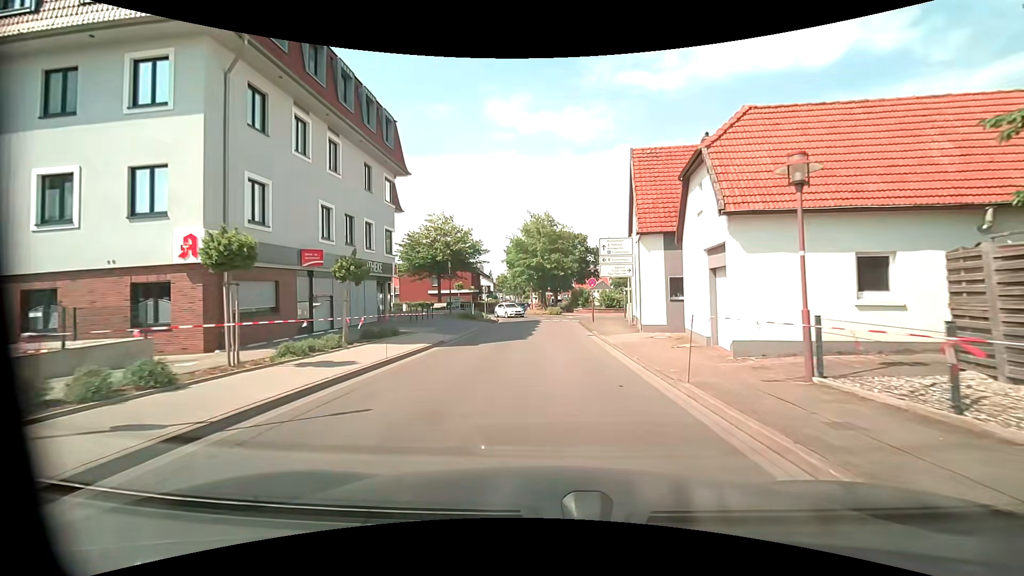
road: unclassified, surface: asphalt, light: Day
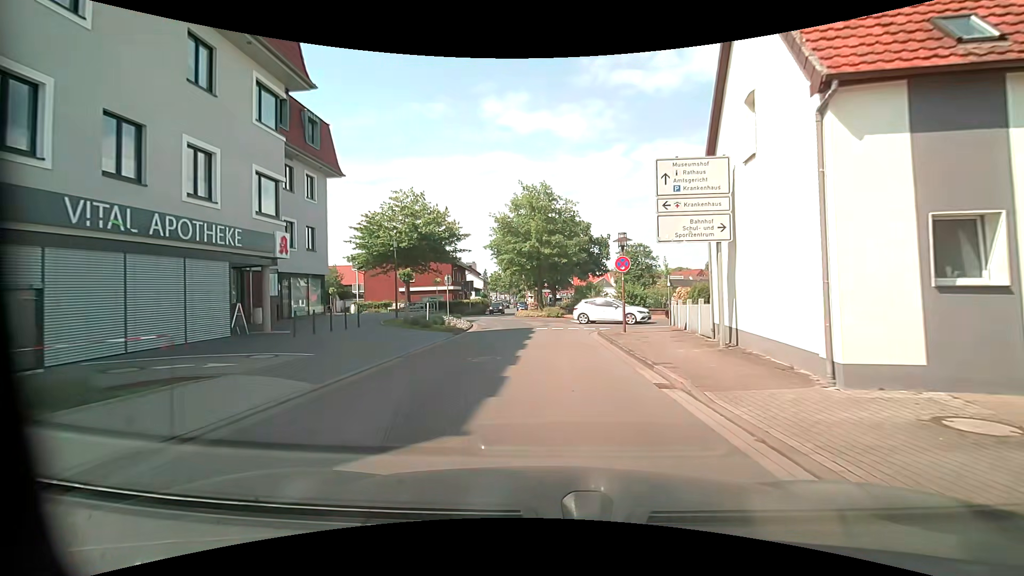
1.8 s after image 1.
(+0.1, +14.3) m; 0°
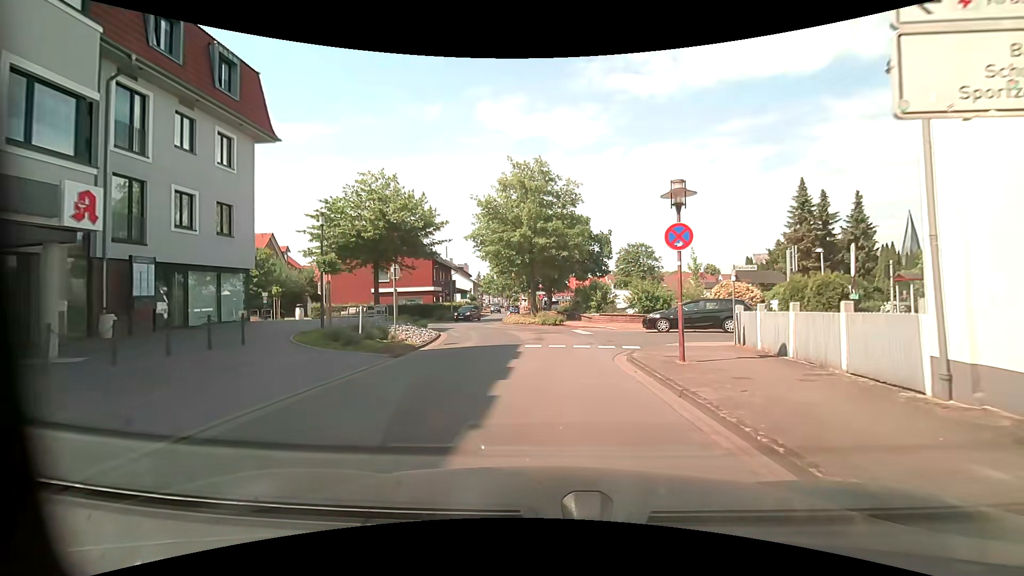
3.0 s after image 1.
(+0.1, +8.4) m; +1°
